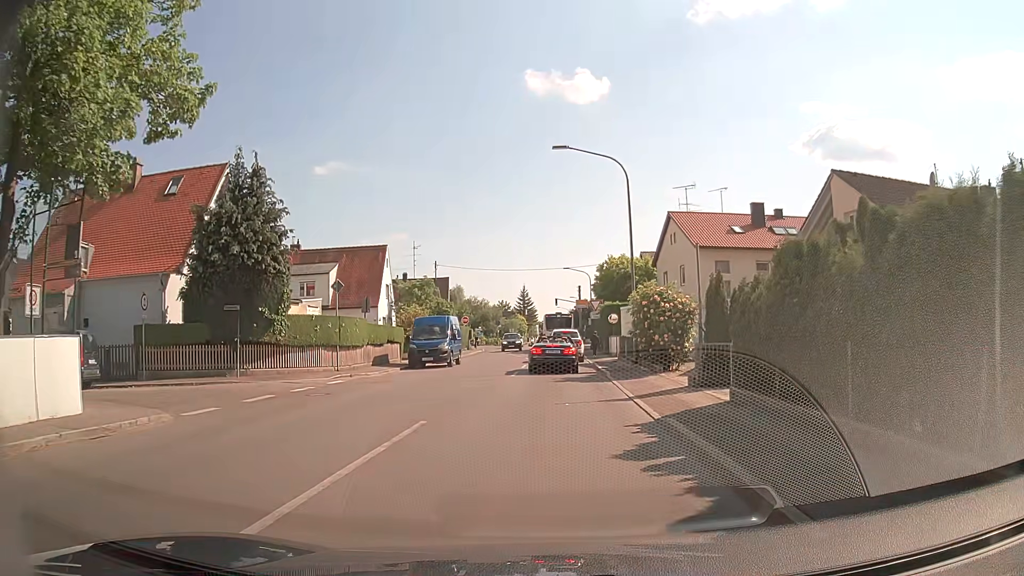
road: tertiary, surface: asphalt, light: Day
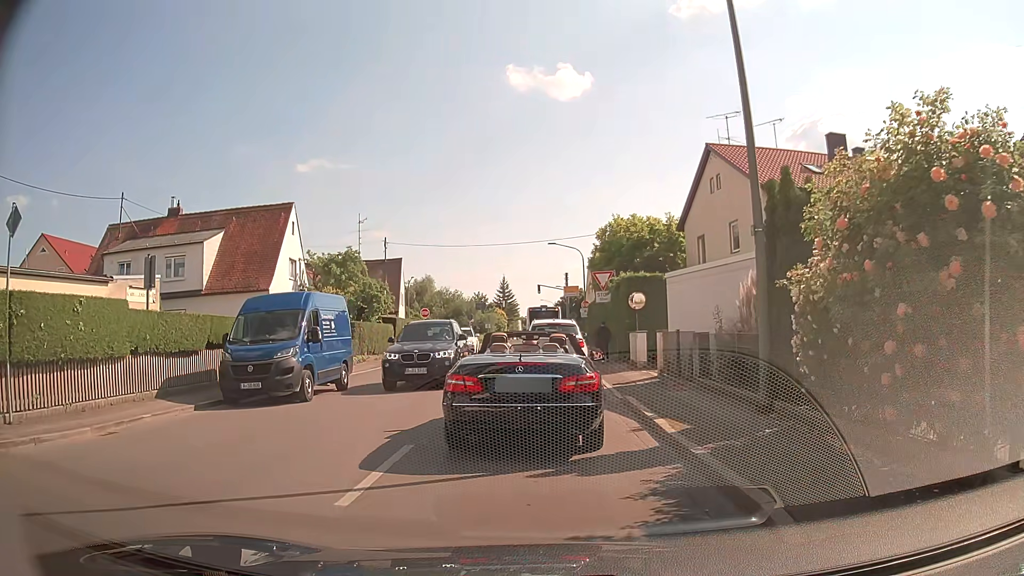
(+0.3, +16.8) m; 0°
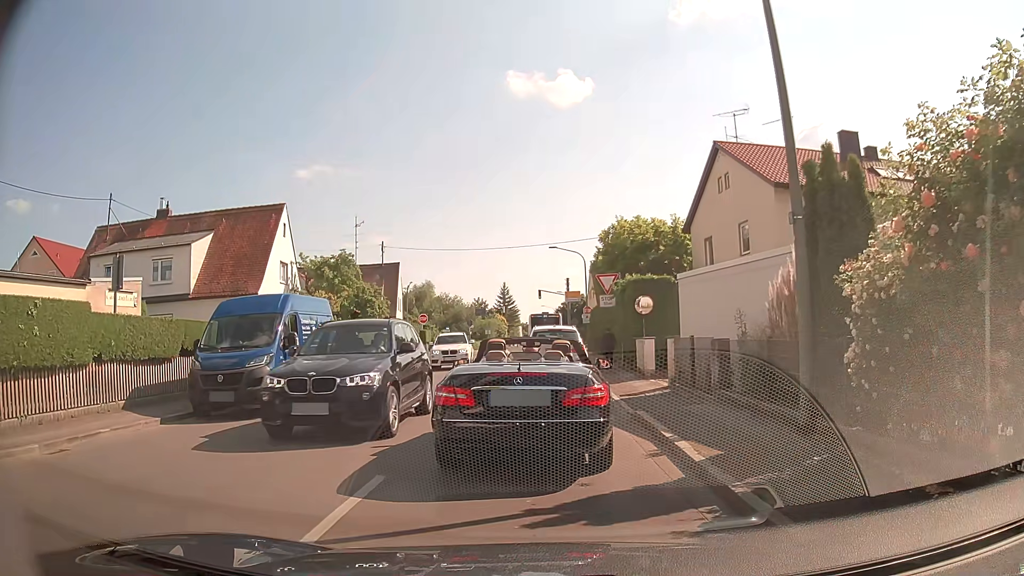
(0.0, +1.4) m; +2°
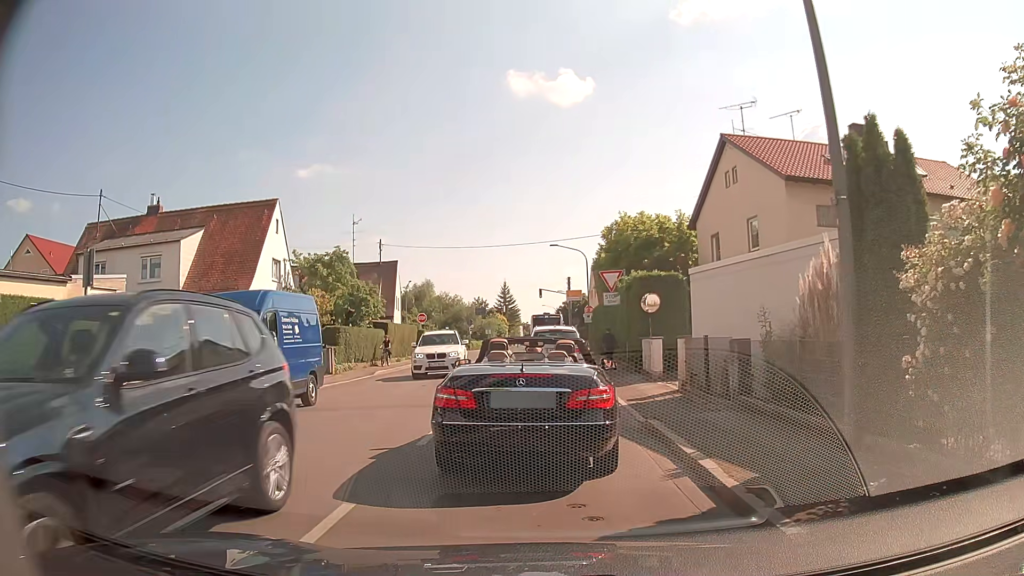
(0.0, +1.1) m; +1°
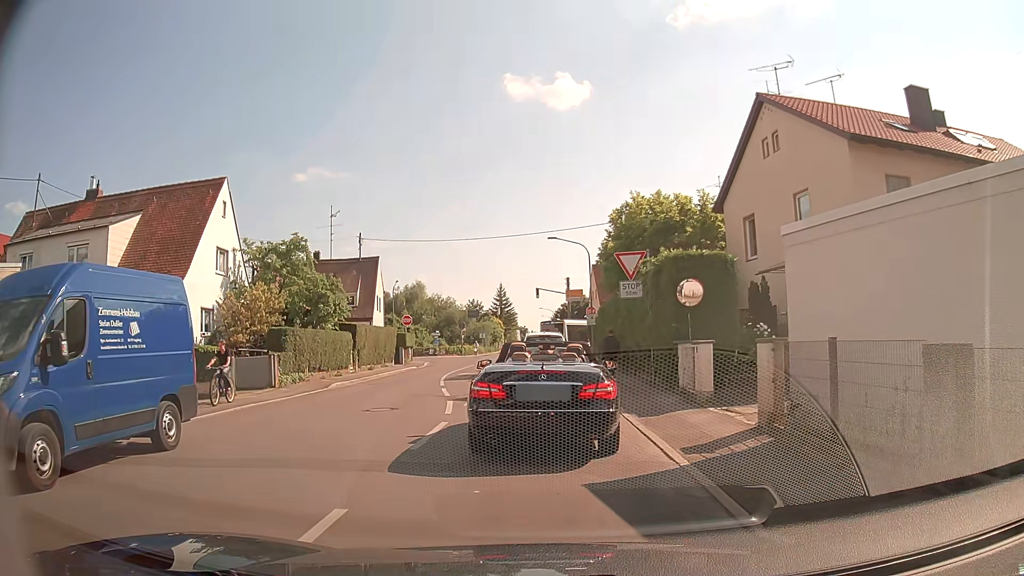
(-0.1, +6.3) m; -1°
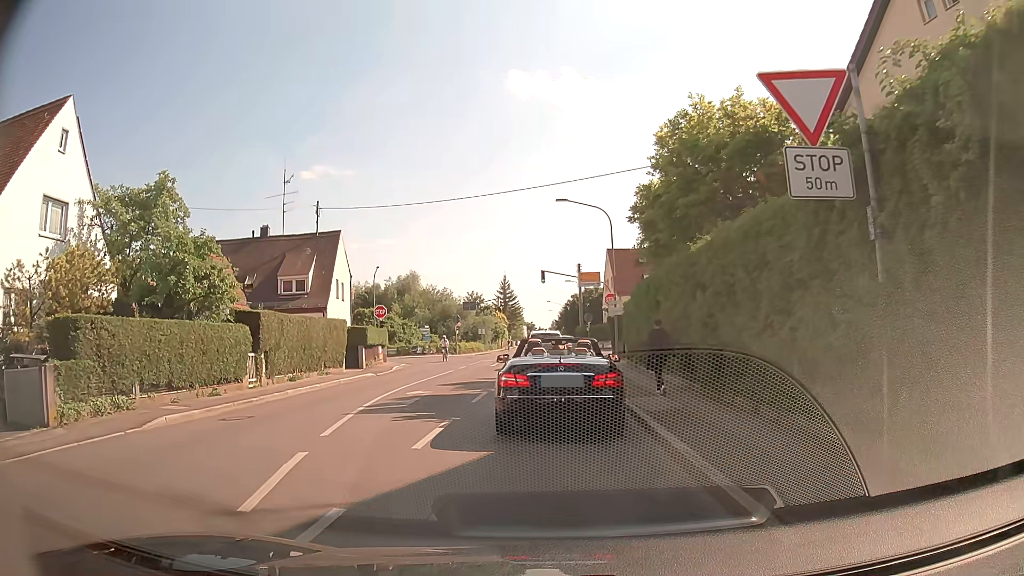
(0.0, +12.1) m; -2°
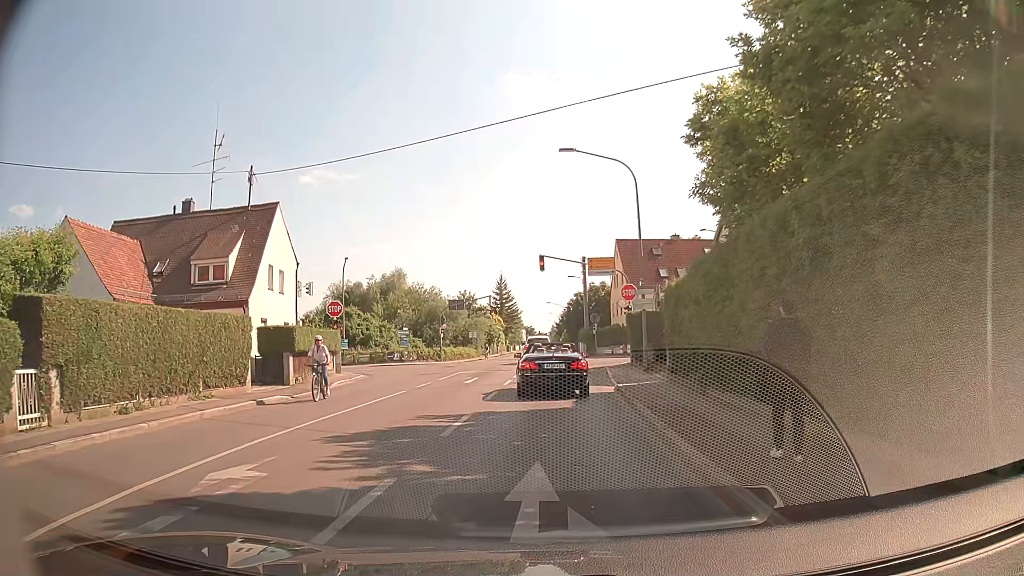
(+0.2, +10.8) m; +1°
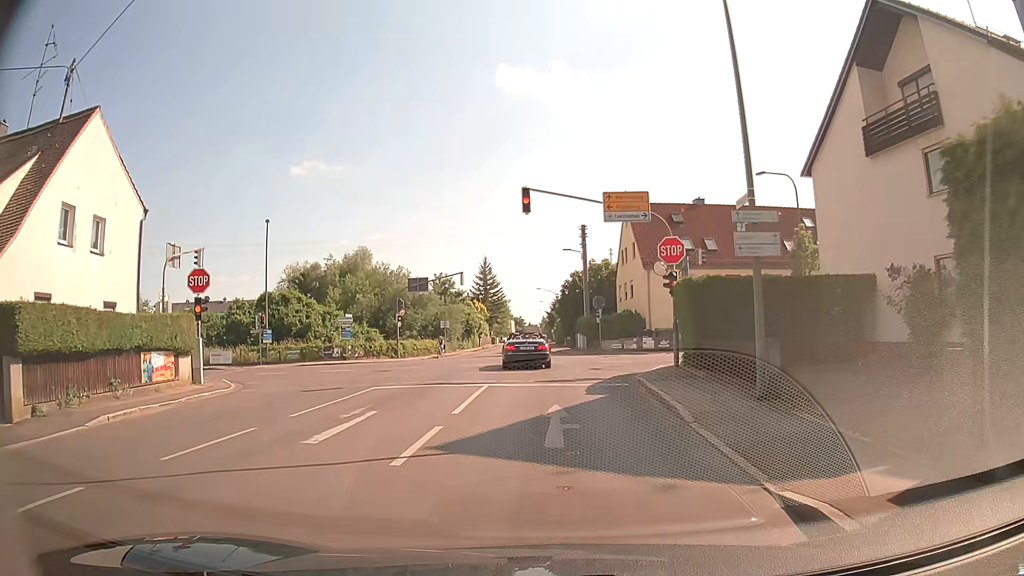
(+0.2, +14.9) m; +1°
